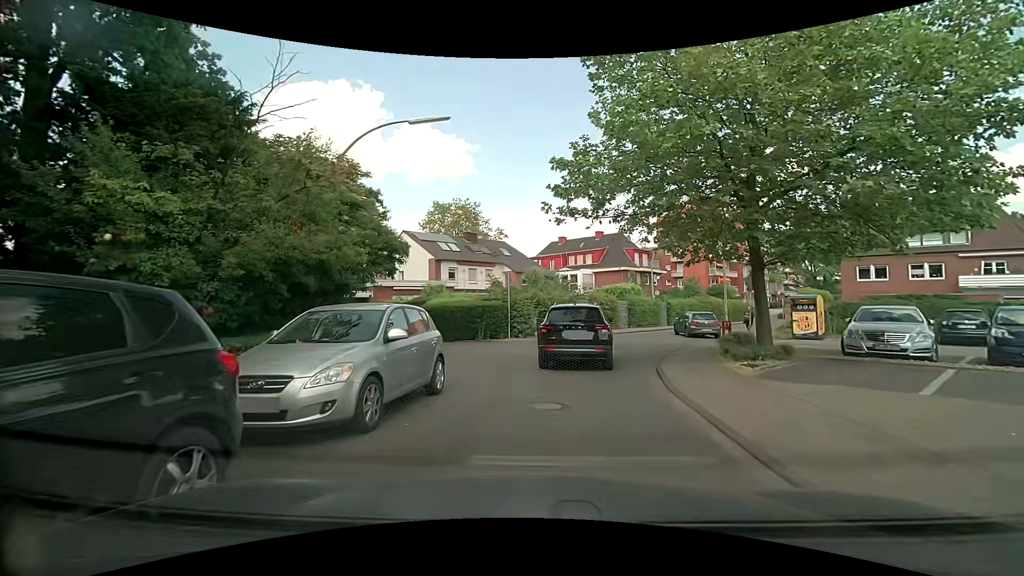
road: residential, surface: asphalt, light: Day
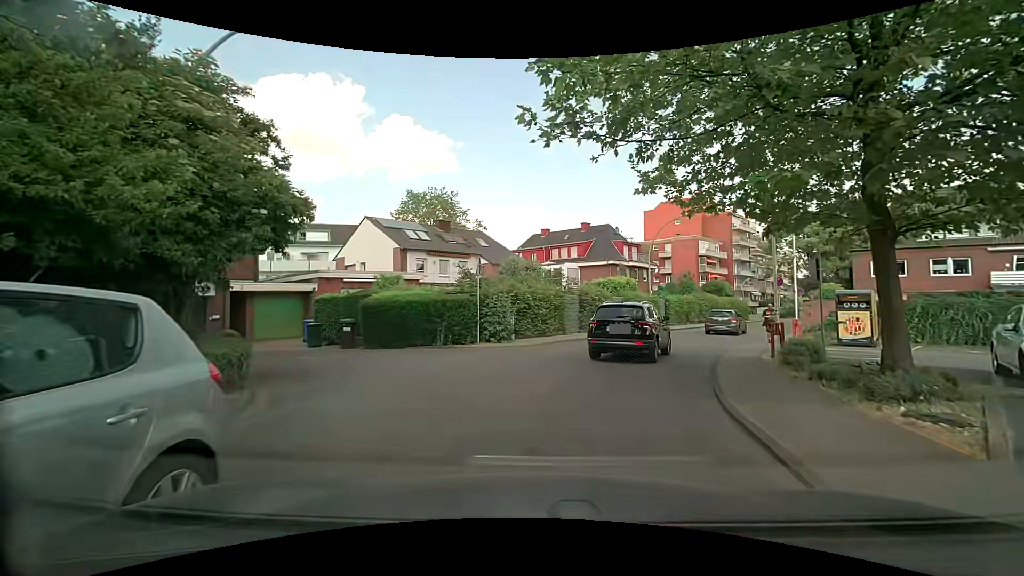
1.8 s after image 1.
(+0.1, +5.8) m; +3°
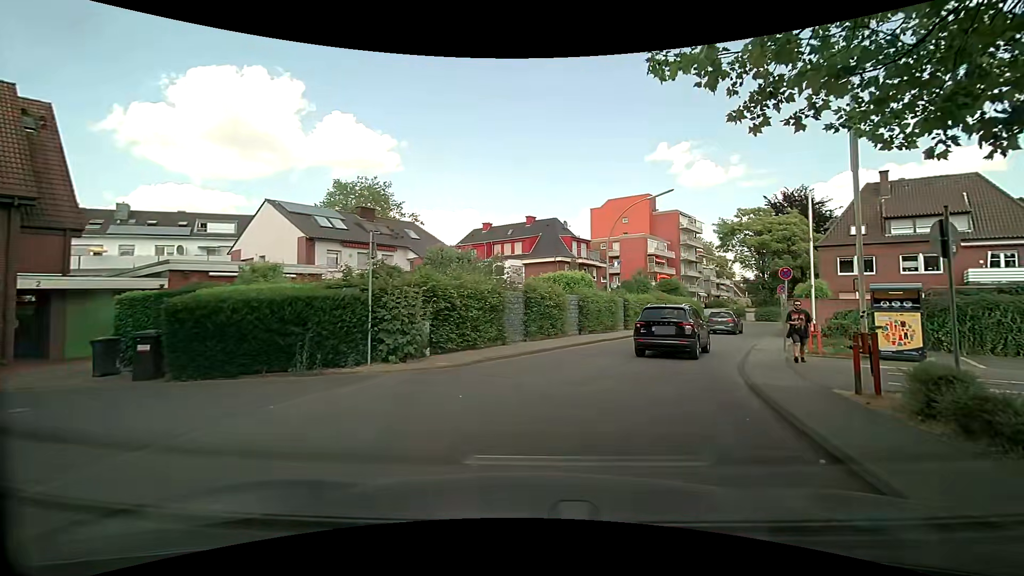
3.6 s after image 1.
(+0.2, +6.6) m; +4°
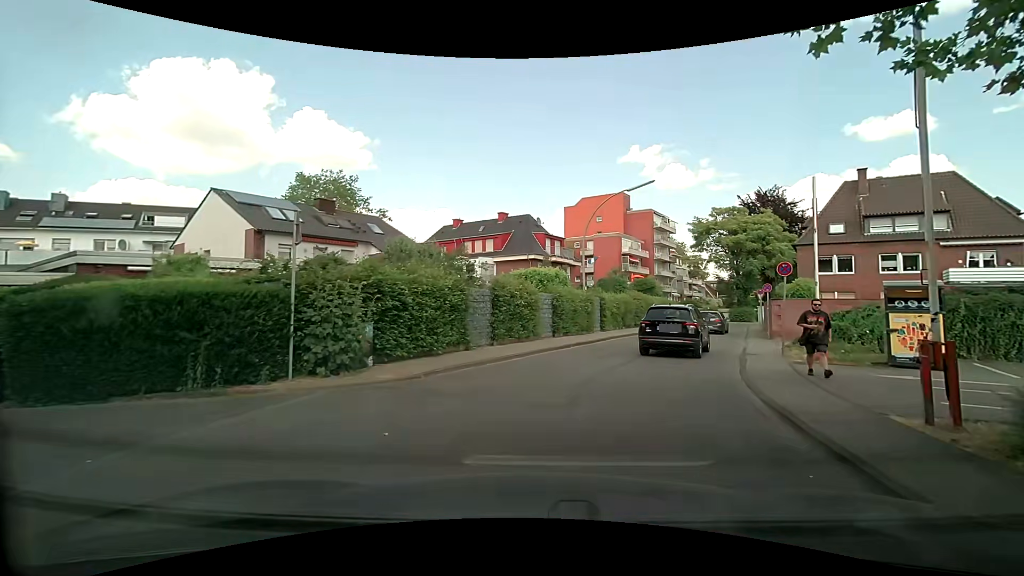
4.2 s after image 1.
(+0.1, +2.3) m; +3°
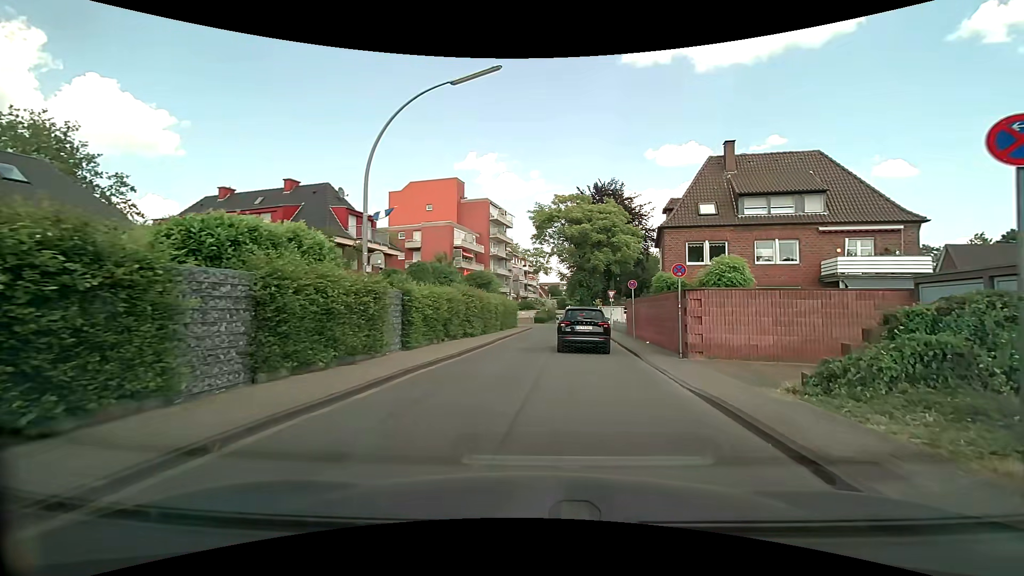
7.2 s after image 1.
(+2.3, +13.0) m; +19°
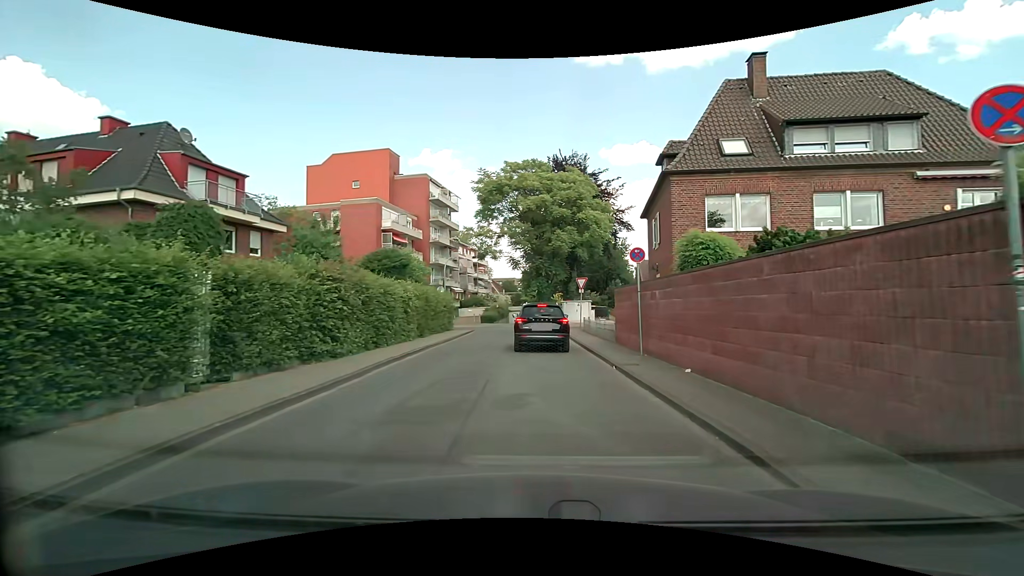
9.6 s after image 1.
(+0.7, +12.0) m; +5°
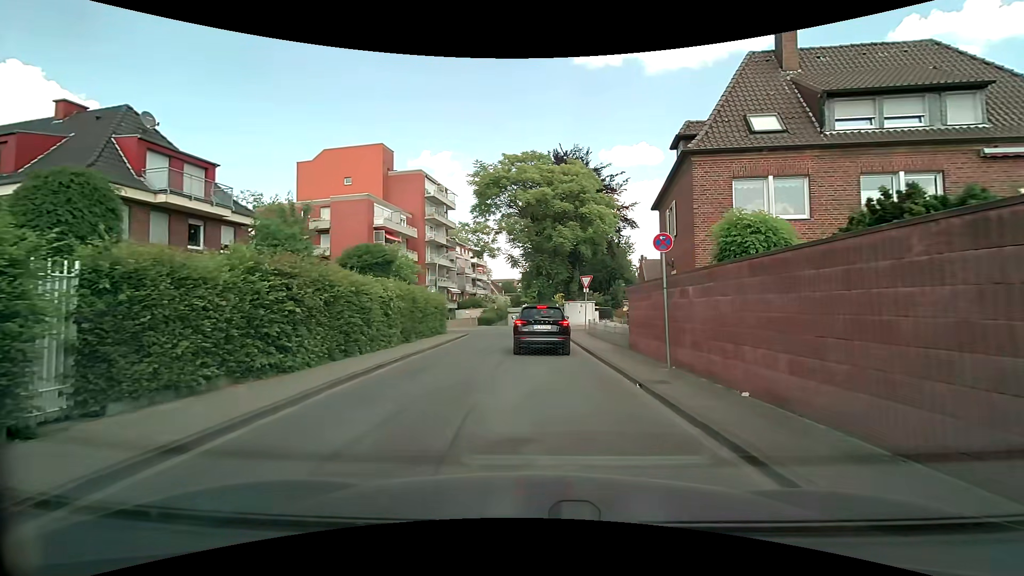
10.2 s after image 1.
(0.0, +2.7) m; 0°
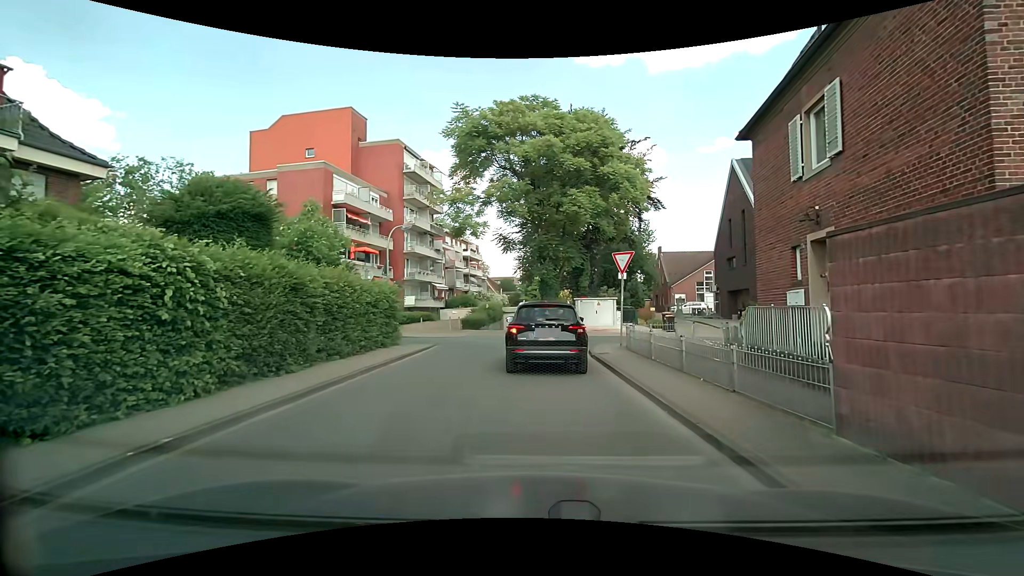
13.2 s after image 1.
(0.0, +10.6) m; 0°
